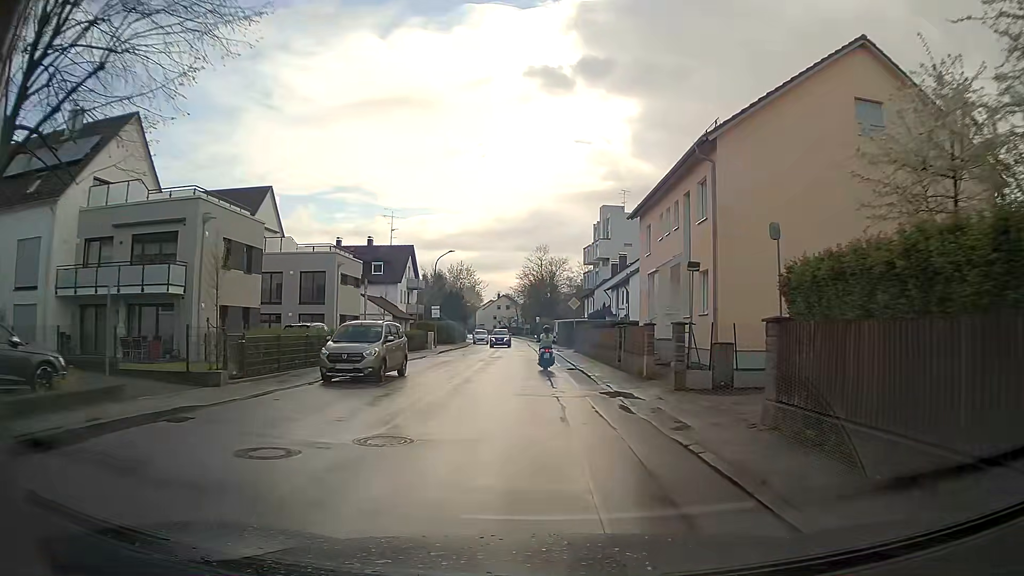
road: residential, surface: asphalt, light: Day
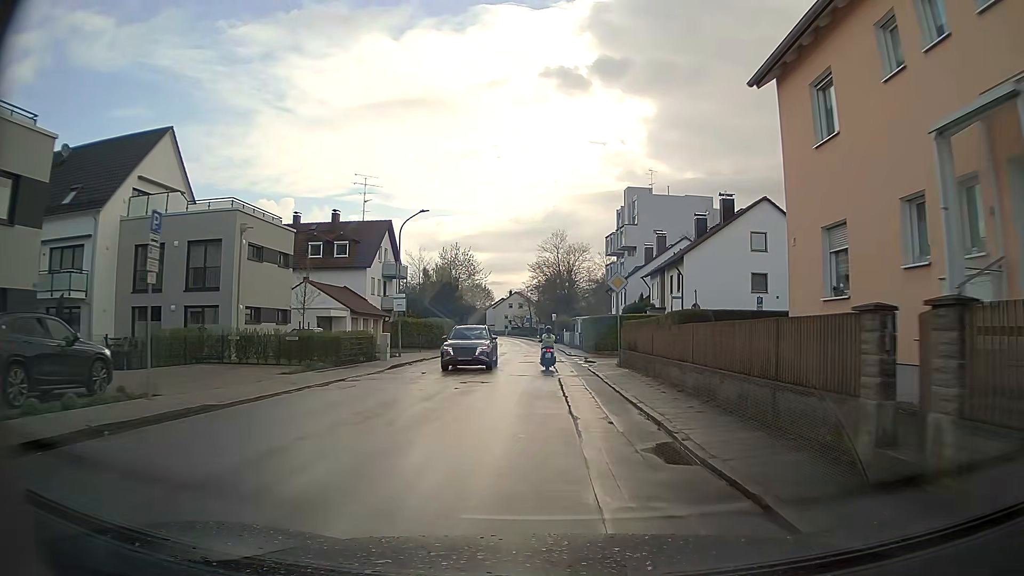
(-0.4, +18.1) m; -3°
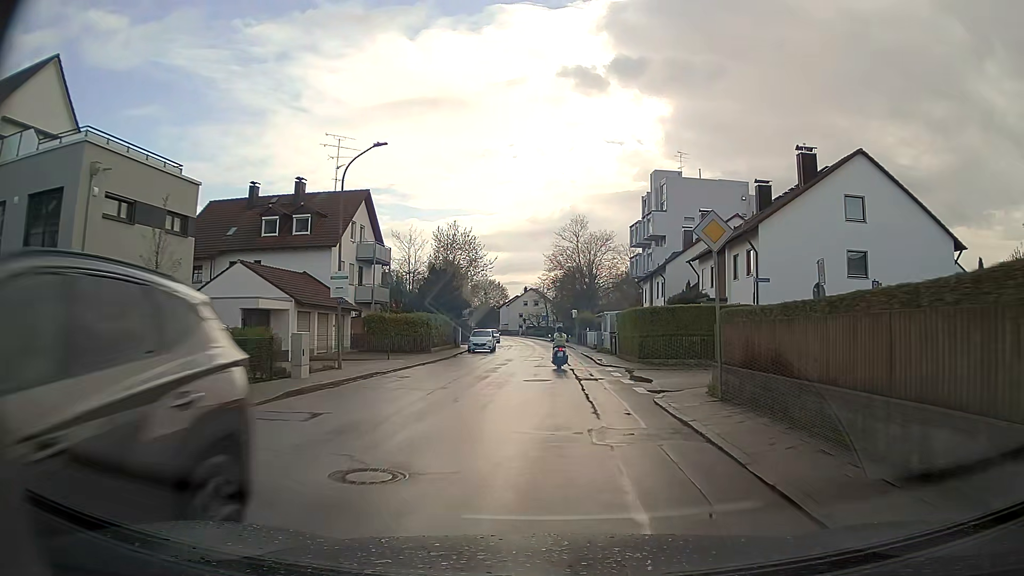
(+0.1, +12.7) m; 0°
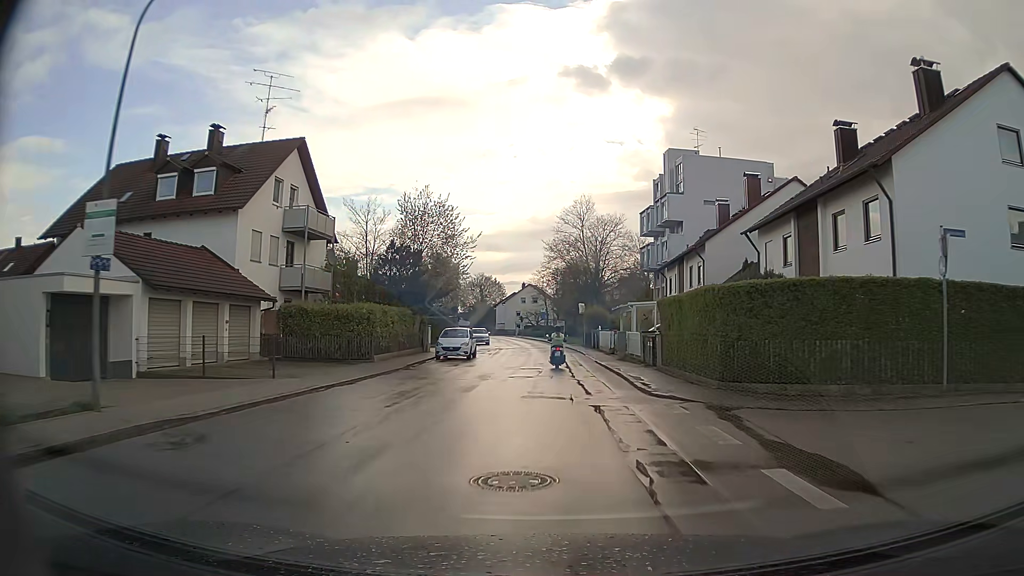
(+0.1, +13.1) m; +1°
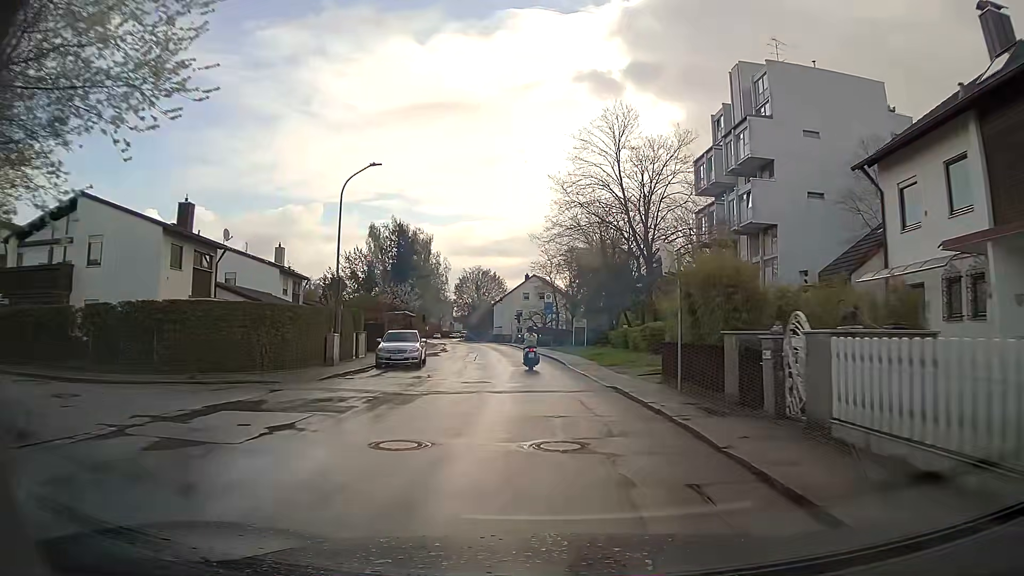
(-0.1, +34.4) m; -1°
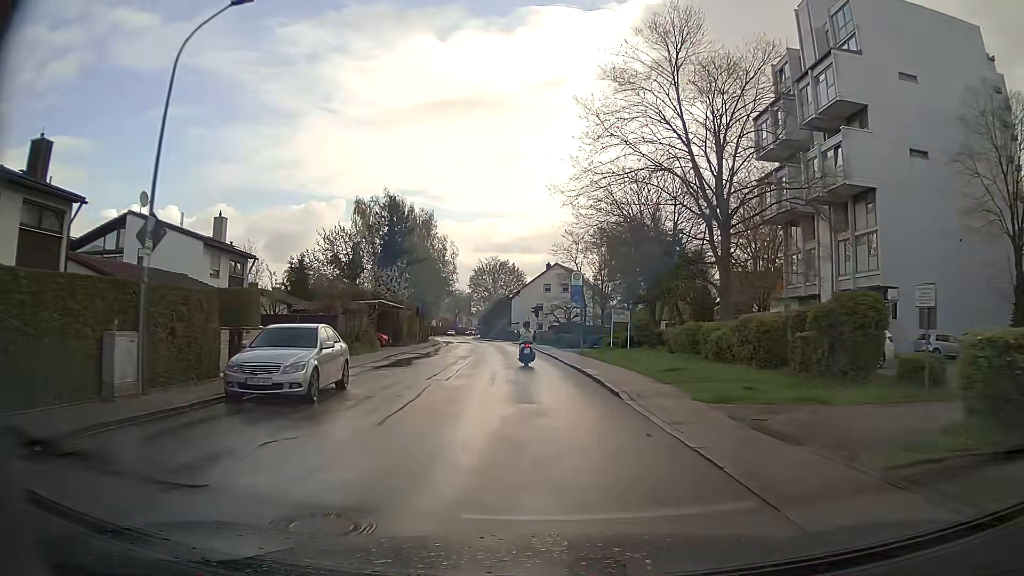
(-0.2, +14.1) m; -2°
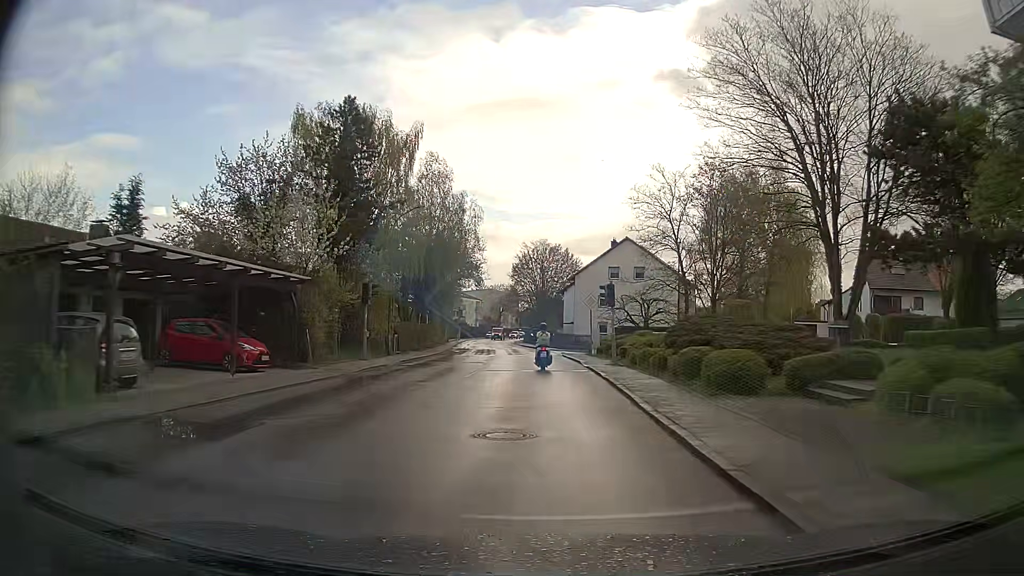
(-0.9, +28.4) m; -4°
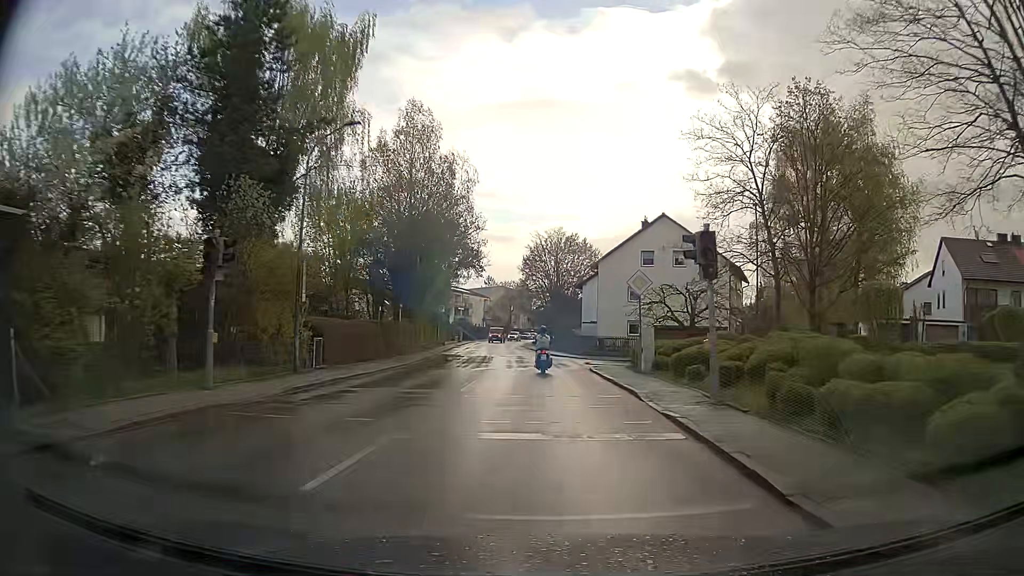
(-0.2, +14.0) m; -1°
(0, +10) (0, +20) (-1, +30) (-1, +40) (-2, +50) (-3, +60) (-4, +70) (-5, +80) (-5, +90) (-5, +100) m
